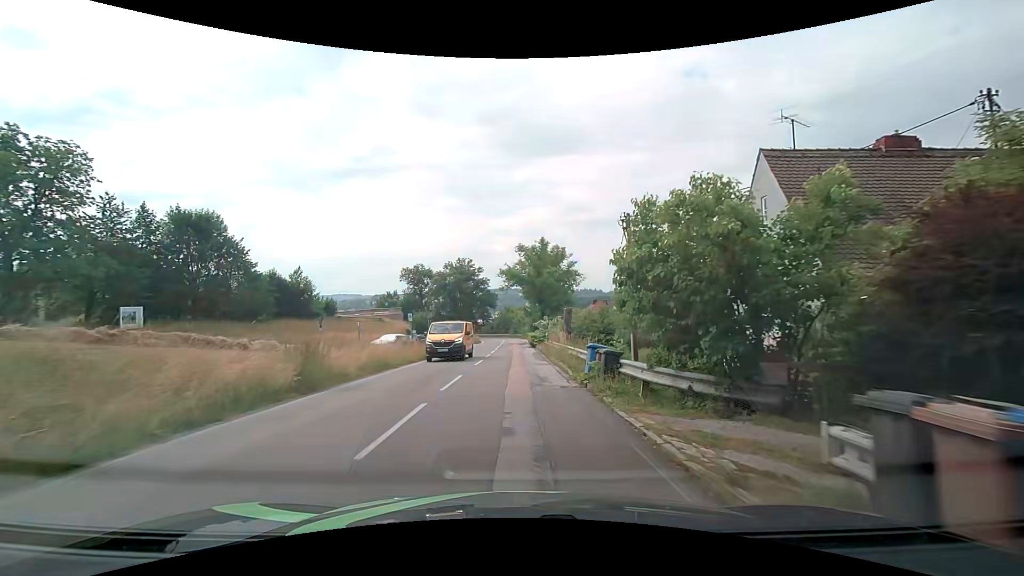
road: tertiary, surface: asphalt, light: Day
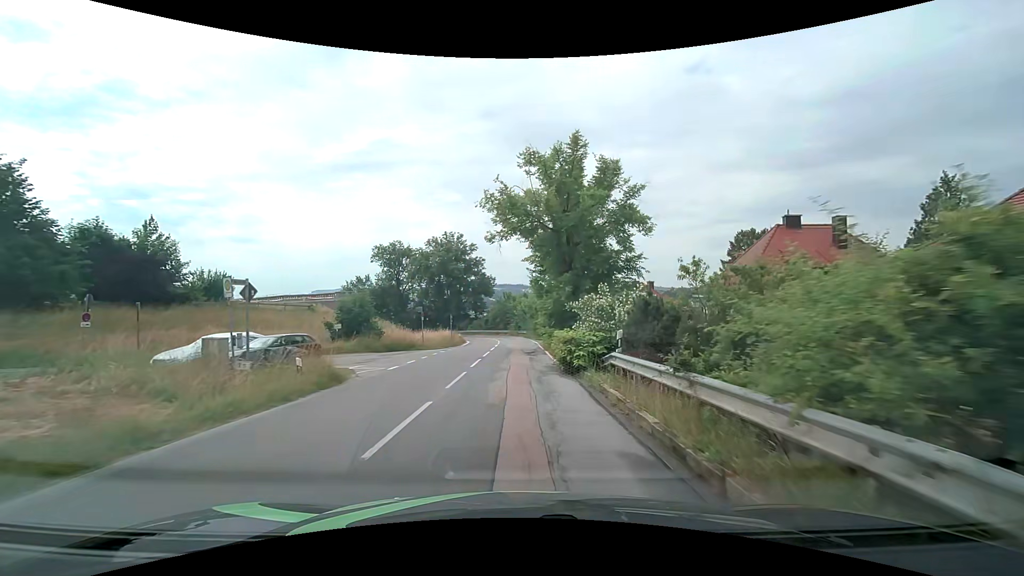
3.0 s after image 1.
(-0.1, +28.3) m; 0°
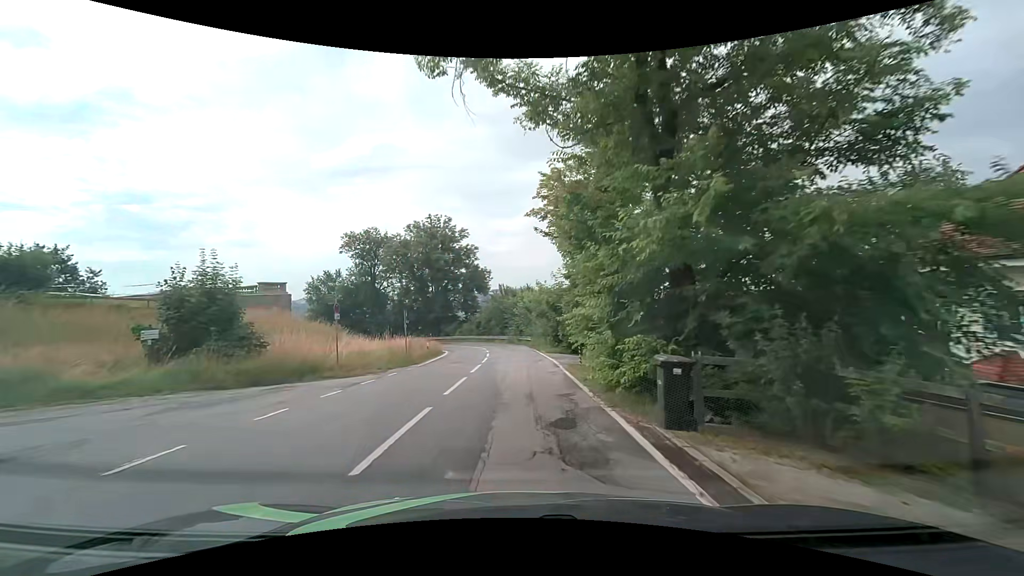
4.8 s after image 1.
(0.0, +18.5) m; 0°
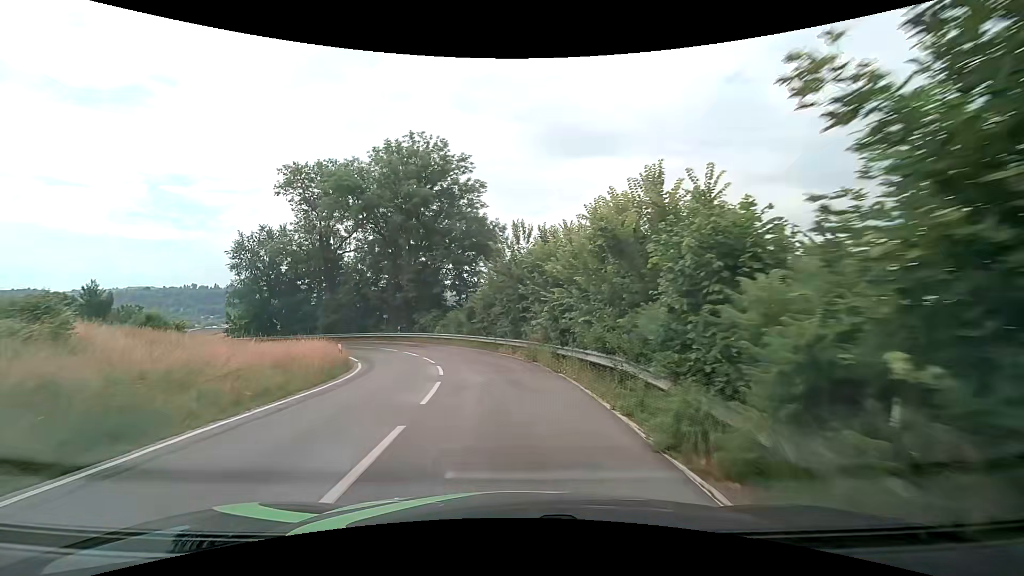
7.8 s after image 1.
(-0.3, +31.0) m; -2°
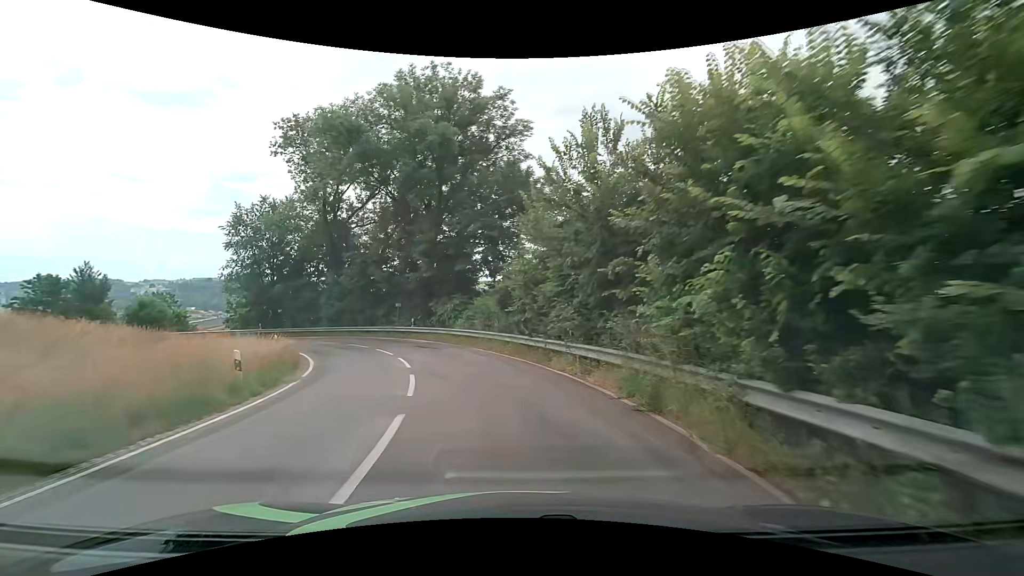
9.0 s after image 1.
(-0.6, +12.1) m; -6°
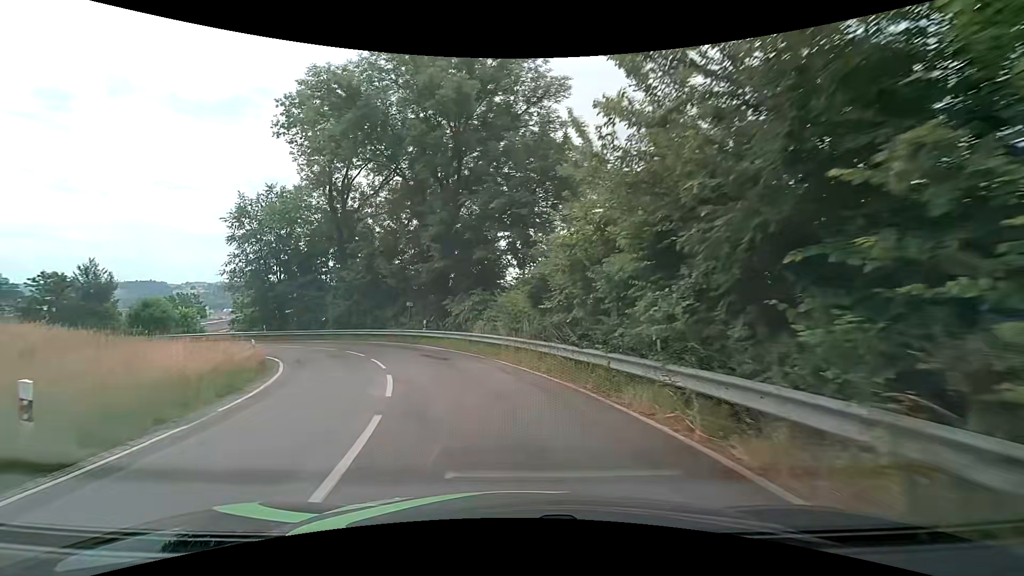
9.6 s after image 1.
(-0.2, +5.9) m; -3°
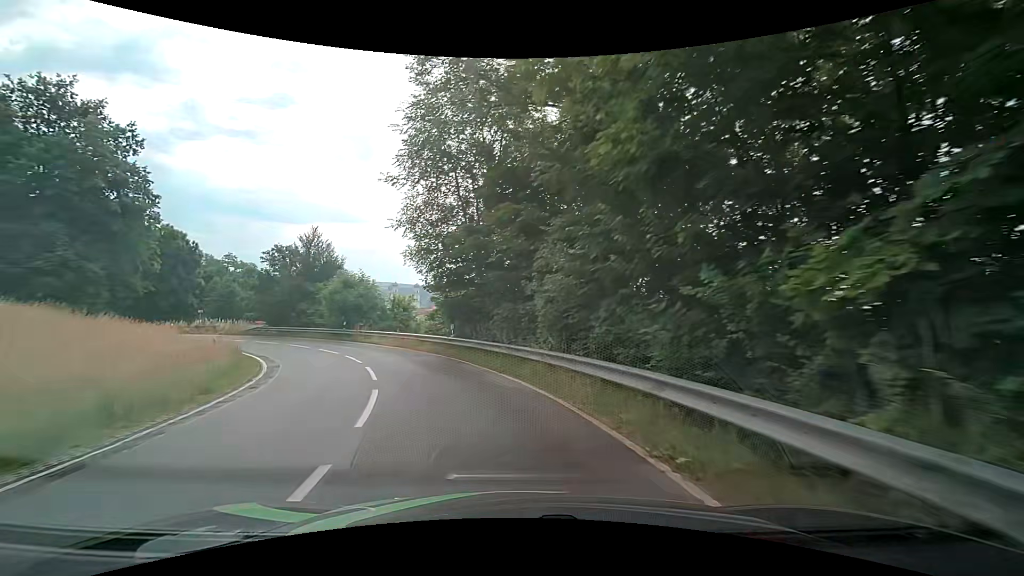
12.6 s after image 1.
(-6.7, +26.9) m; -32°
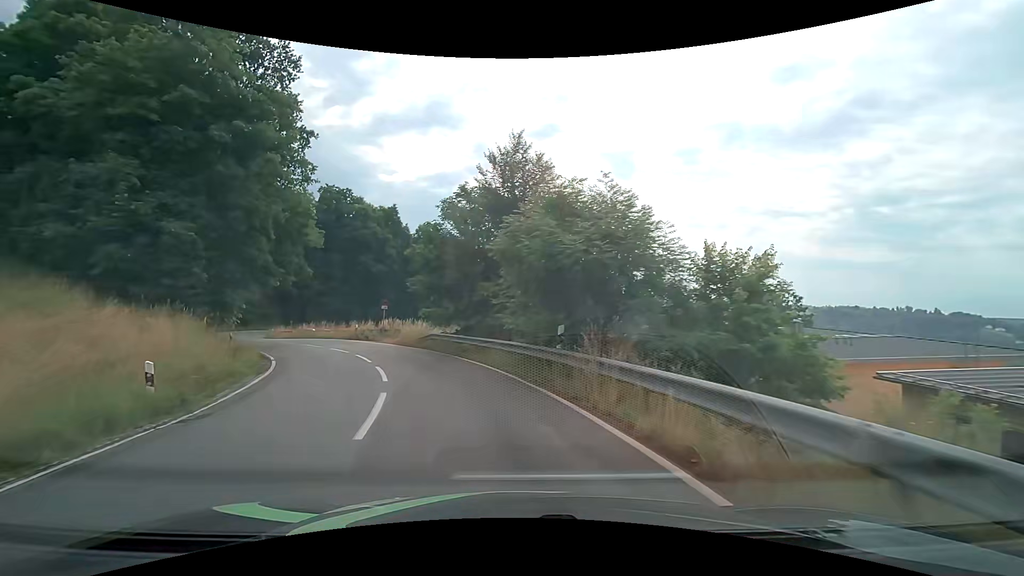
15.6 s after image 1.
(-6.9, +24.9) m; -31°
(-1, +10) (-4, +20) (-8, +28) (-14, +37) (-20, +44) (-27, +52) (-32, +61) (-34, +70) (-33, +80) (-28, +89) m
